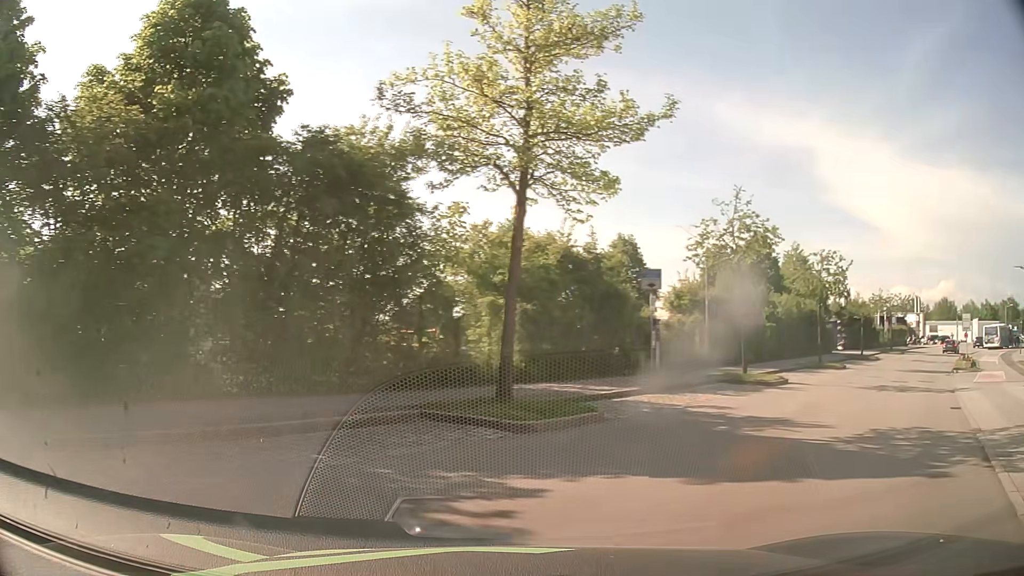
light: Day
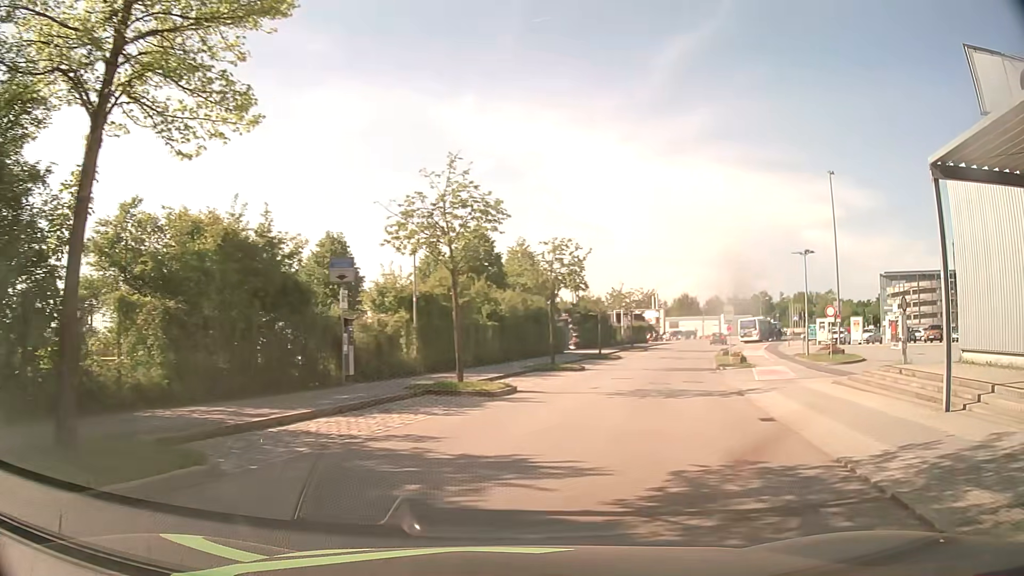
(+1.0, +4.8) m; +23°
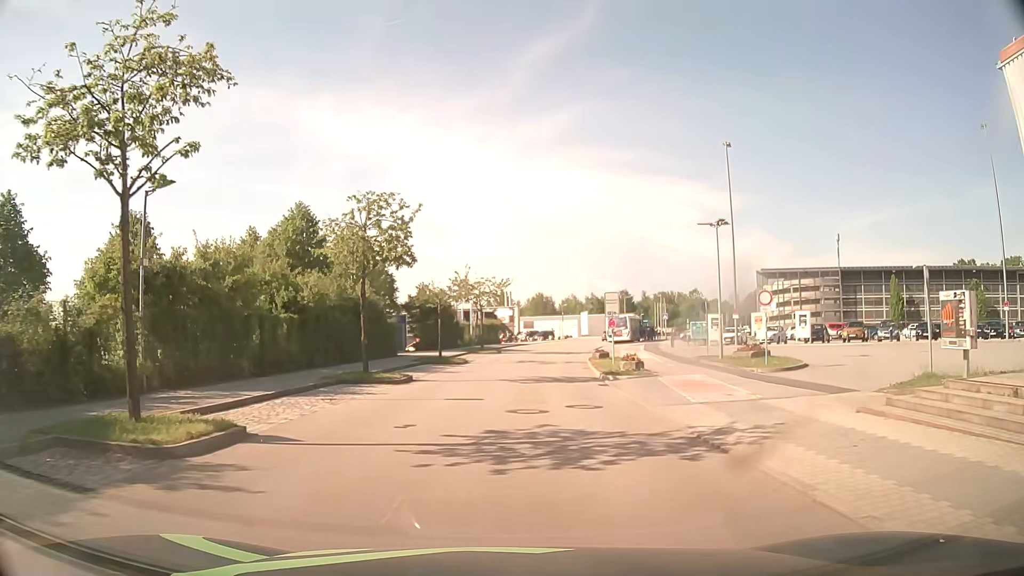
(+1.6, +10.5) m; +12°
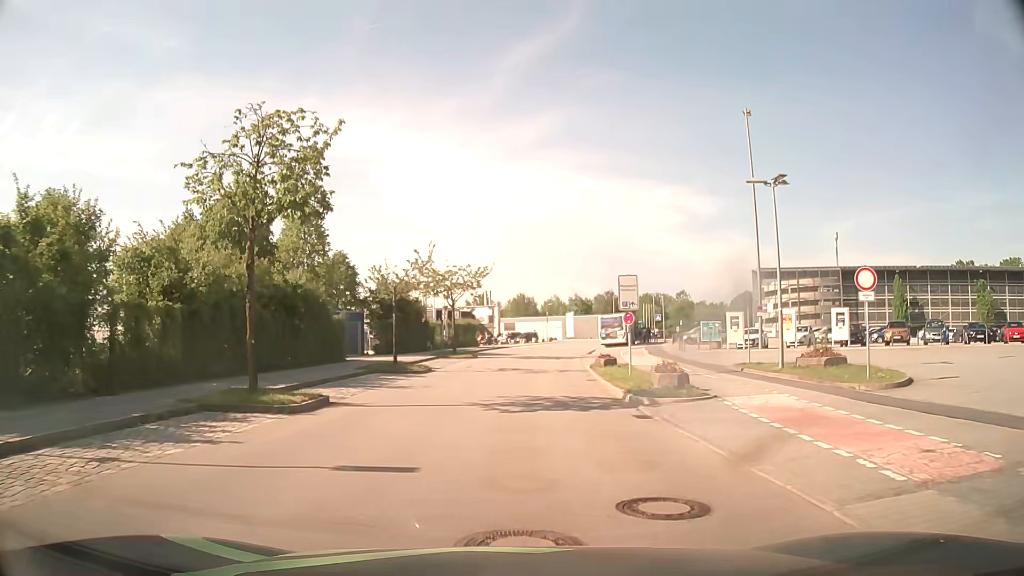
(+0.2, +9.0) m; +2°
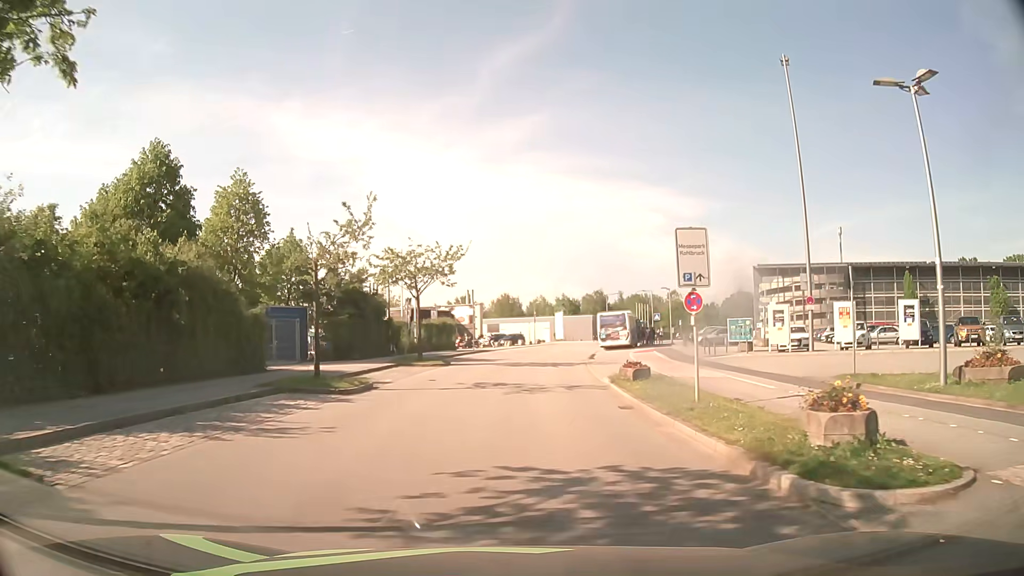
(+0.1, +9.7) m; +1°
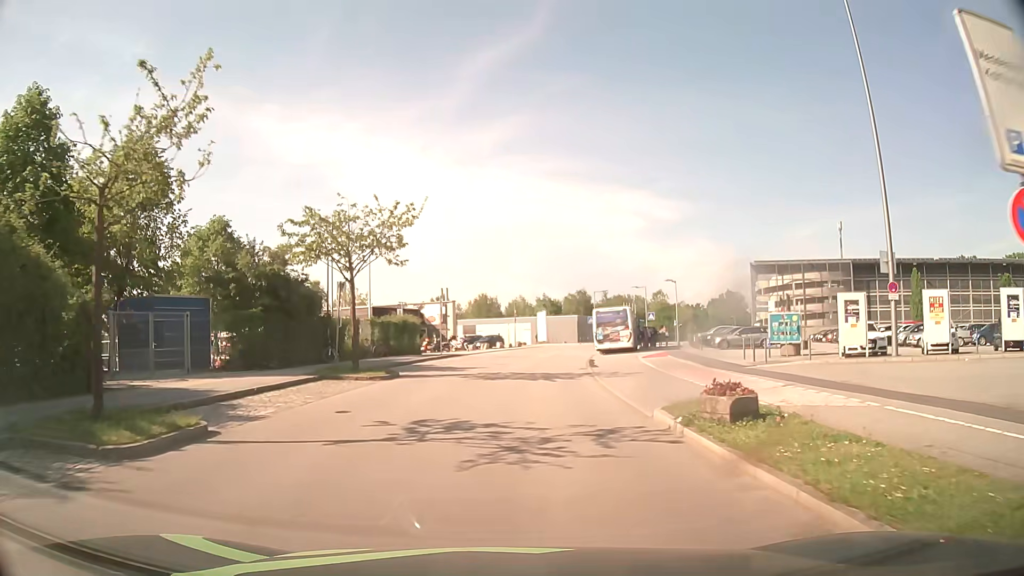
(+0.2, +9.8) m; +2°
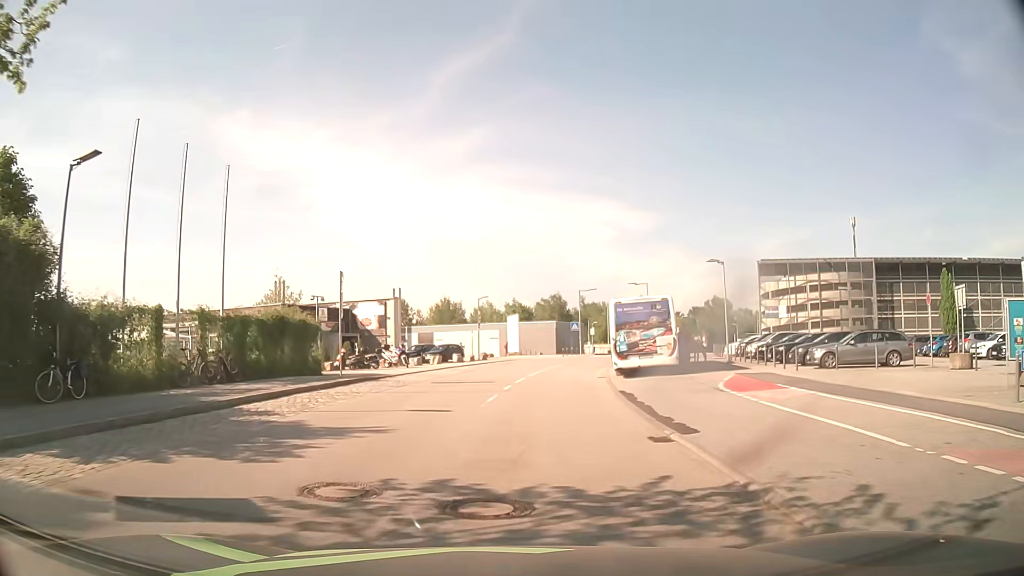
(+0.6, +18.6) m; +3°
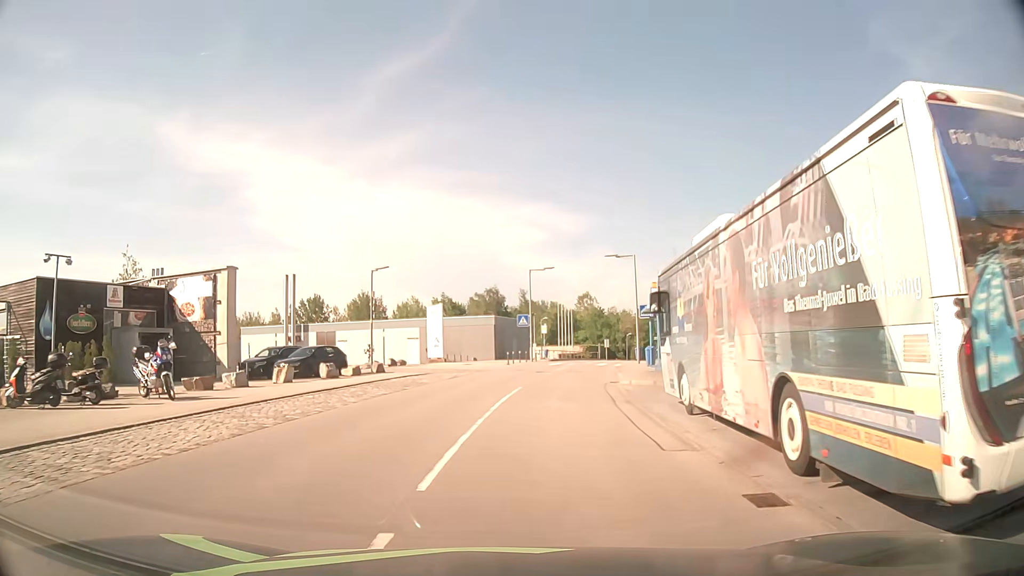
(+1.0, +22.1) m; +6°
(0, +10) (+1, +20) (+3, +30) (+4, +40) (+7, +49) (+10, +59) (+13, +68) (+16, +78) (+21, +87) (+26, +96) m
